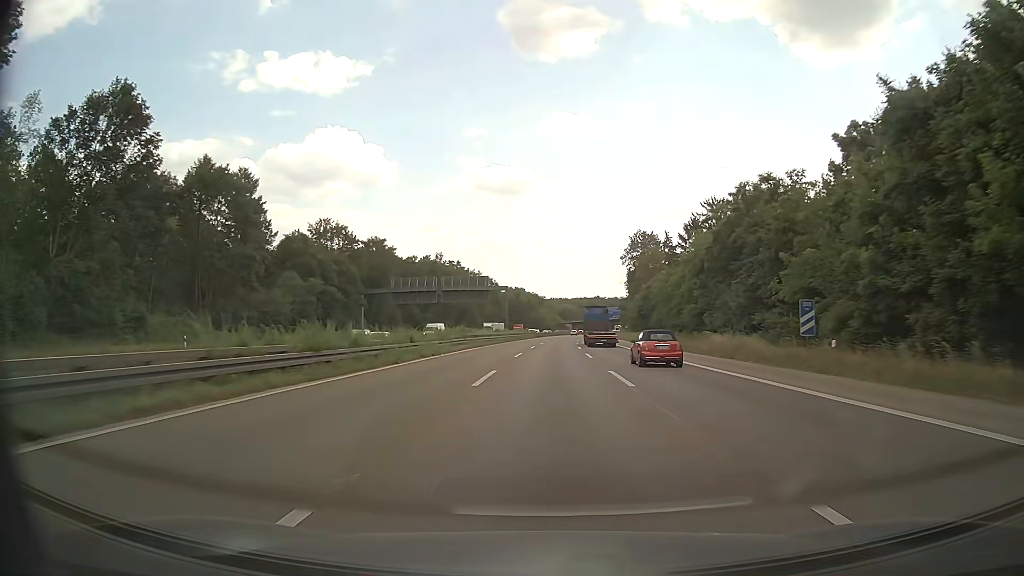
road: motorway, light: Day
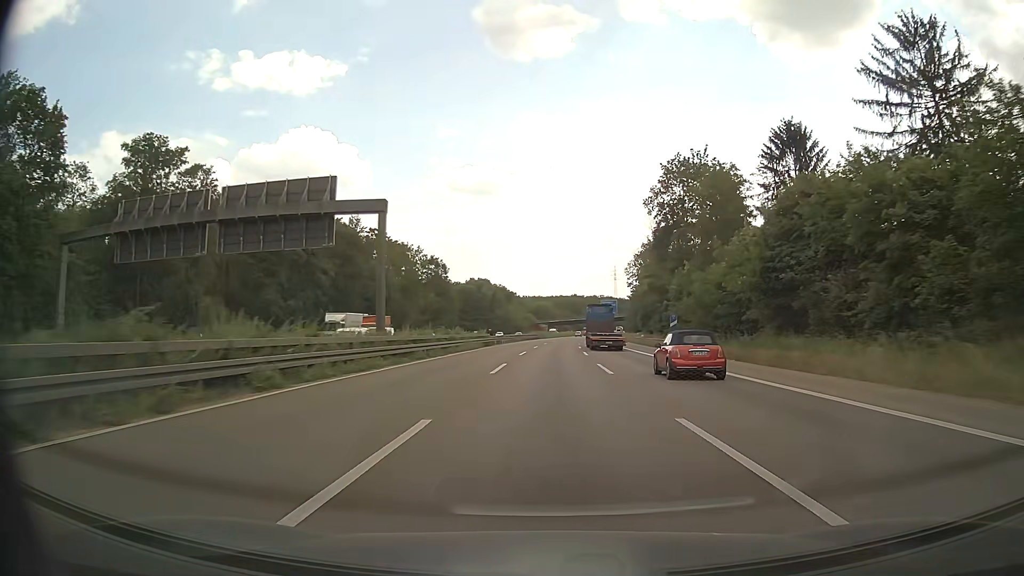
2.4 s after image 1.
(+1.4, +66.2) m; +2°
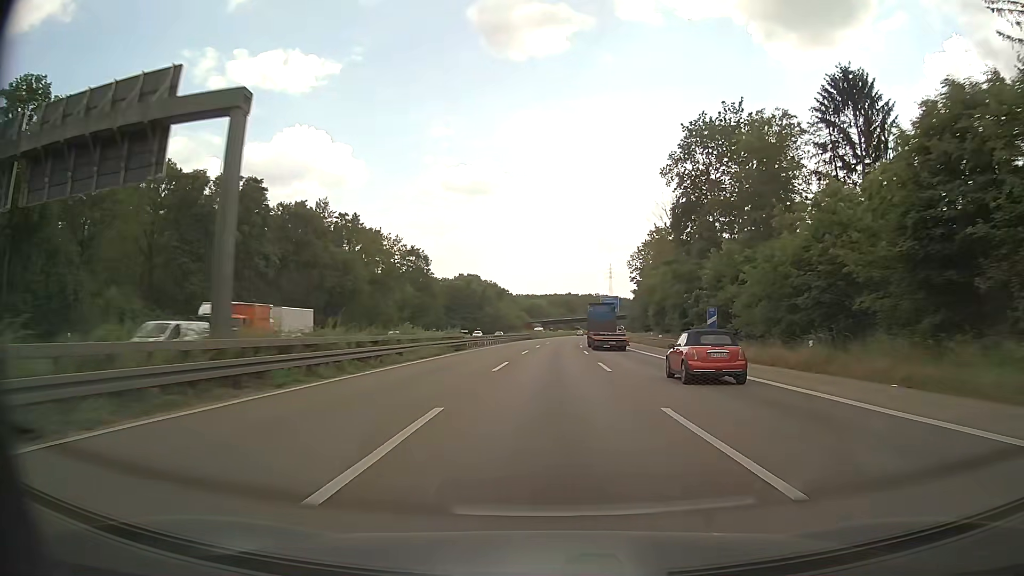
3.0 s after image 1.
(+0.1, +16.6) m; +1°
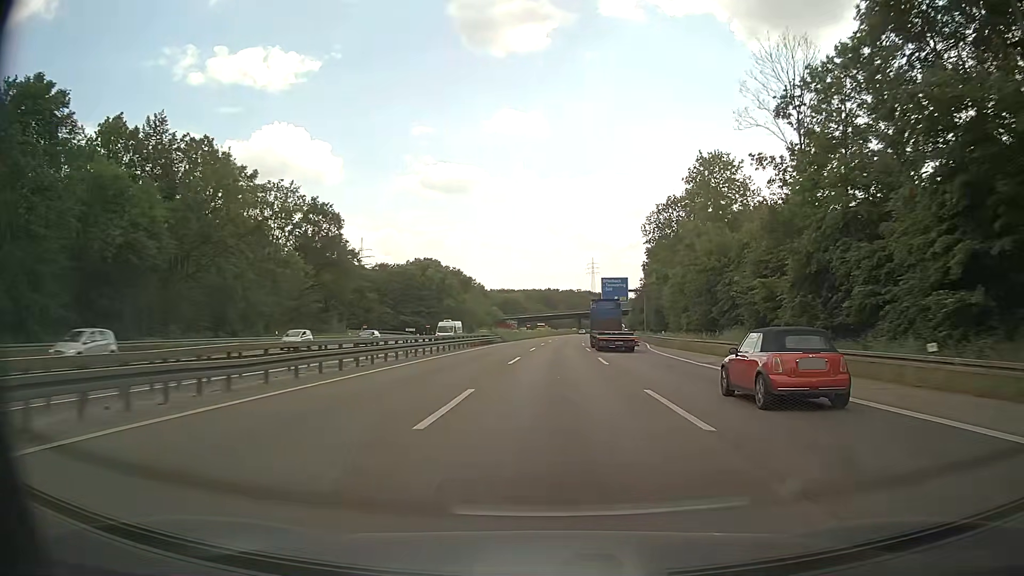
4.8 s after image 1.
(+0.7, +49.8) m; +2°
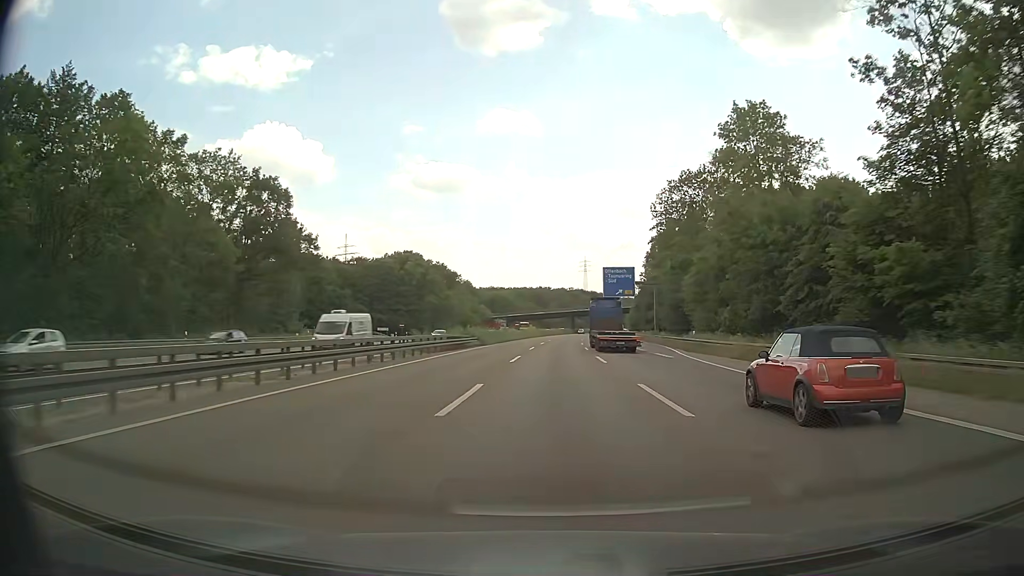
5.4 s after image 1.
(+0.1, +16.6) m; +1°
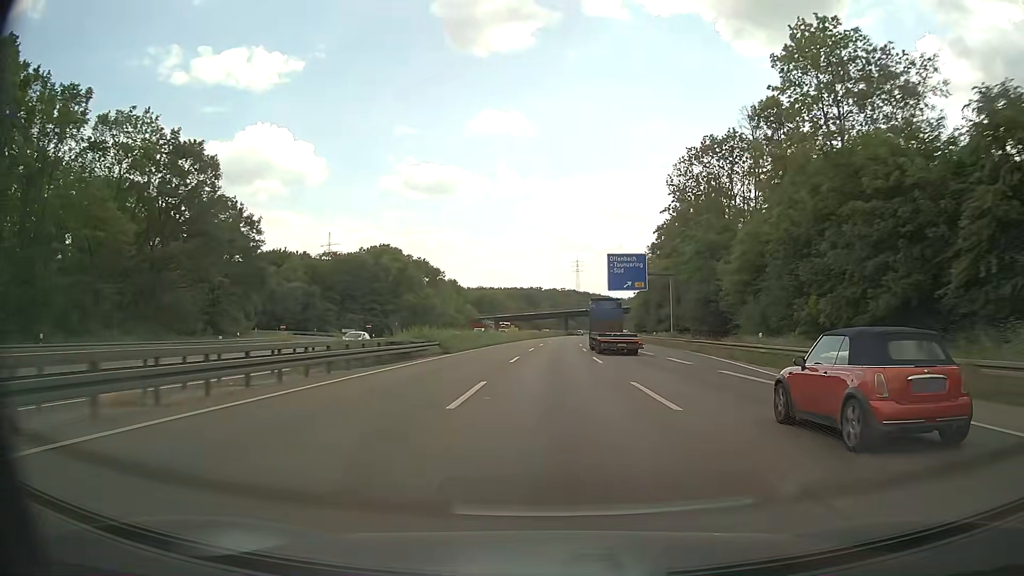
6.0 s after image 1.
(+0.1, +16.6) m; +1°
(0, +10) (0, +20) (0, +30) (+1, +40) (+1, +50) (+1, +60) (+2, +70) (+2, +80) (+3, +90) (+3, +100) m
